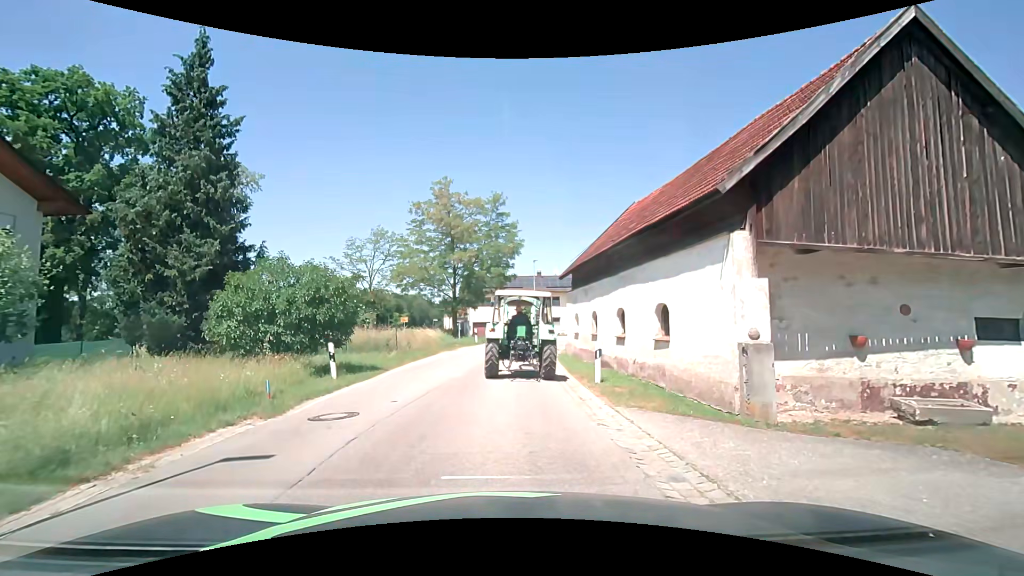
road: secondary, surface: asphalt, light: Day
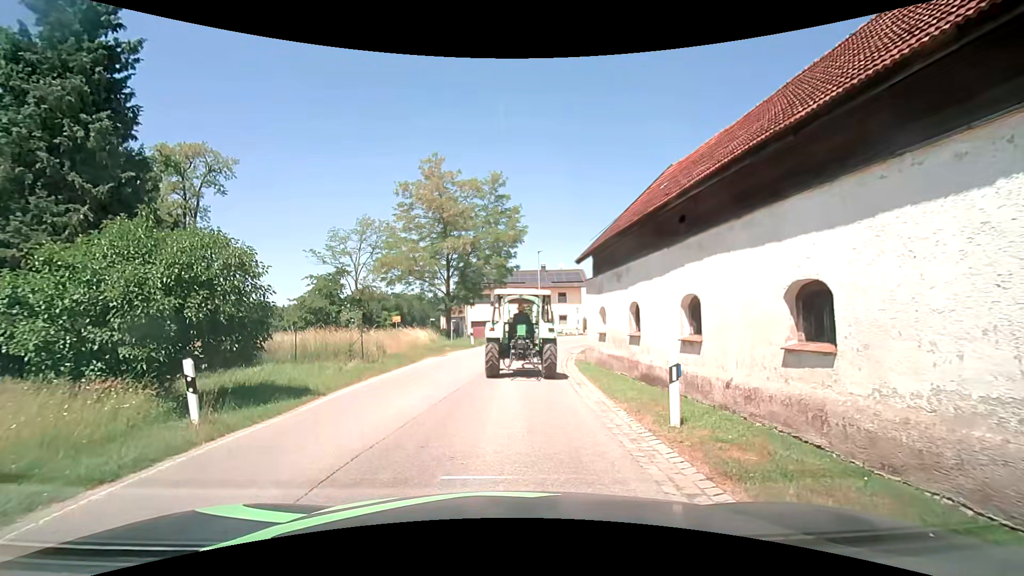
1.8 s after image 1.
(0.0, +5.6) m; +2°
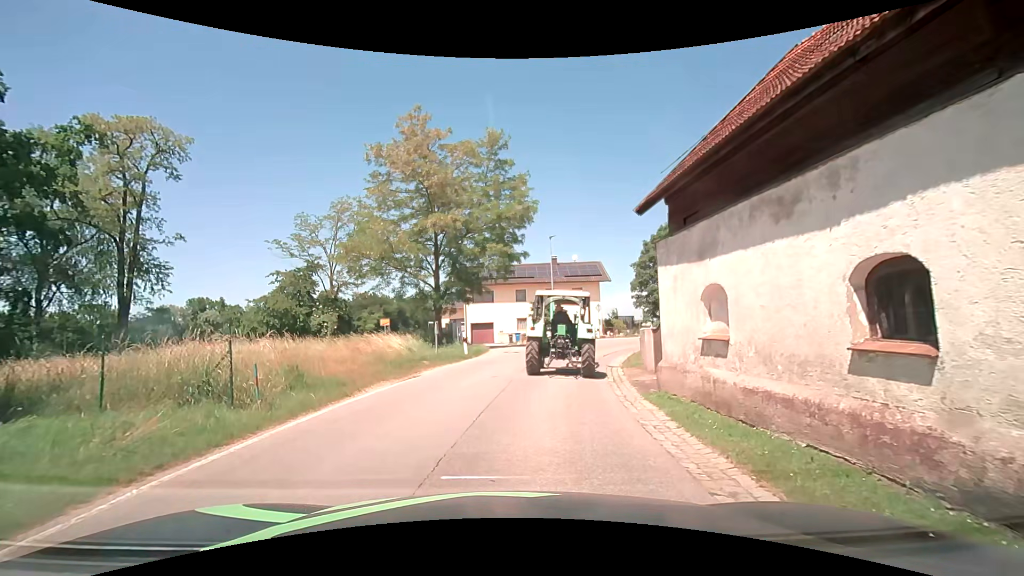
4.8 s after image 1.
(-0.3, +8.7) m; -3°
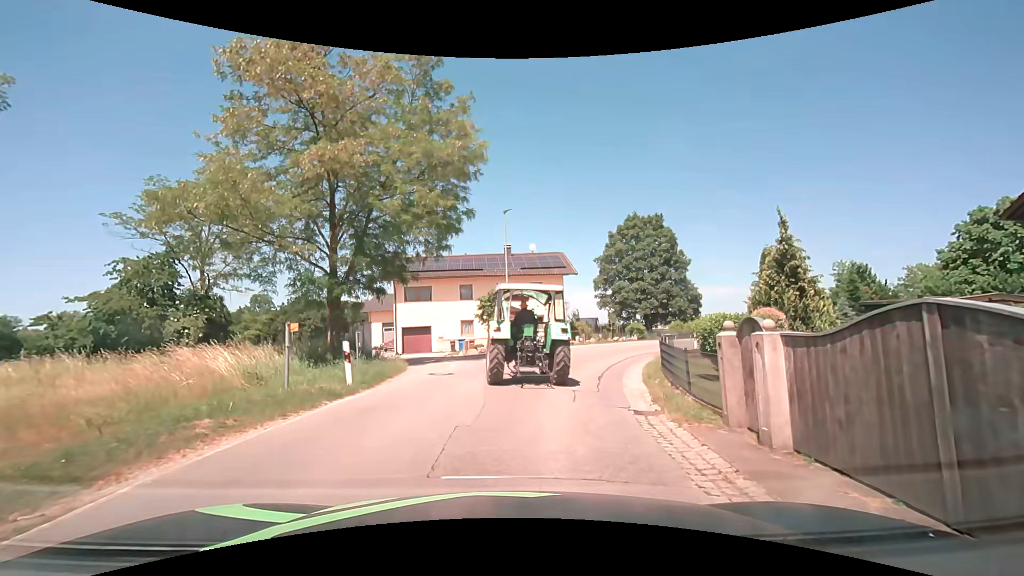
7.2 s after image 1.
(+0.5, +10.1) m; +7°
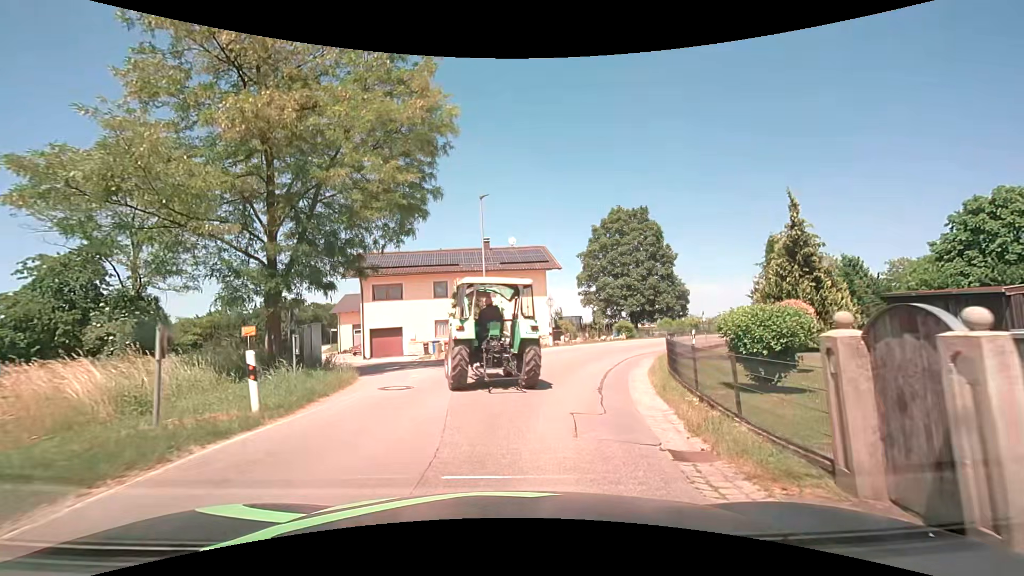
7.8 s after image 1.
(+0.1, +3.2) m; +2°
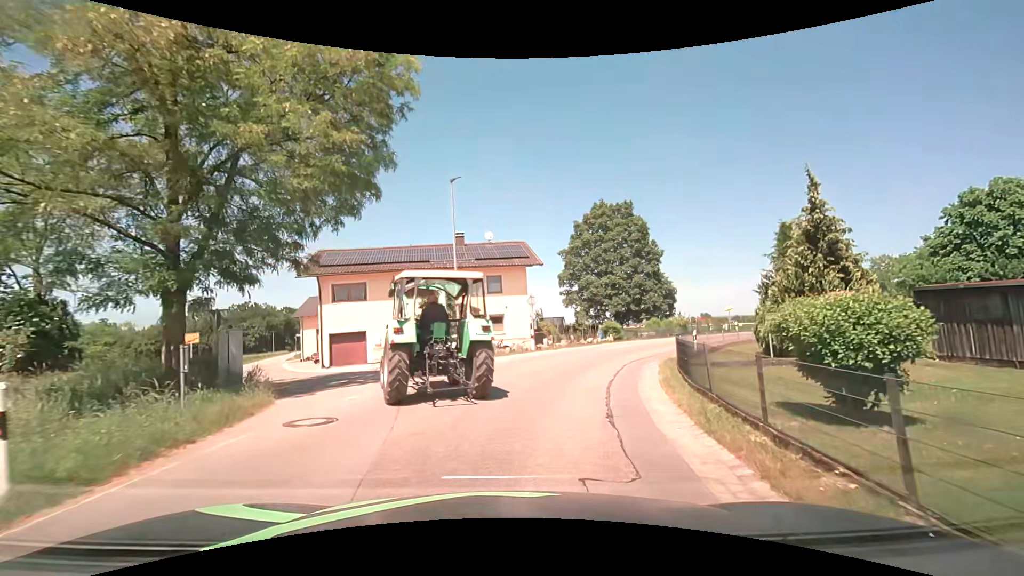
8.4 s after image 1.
(+0.1, +3.5) m; +2°
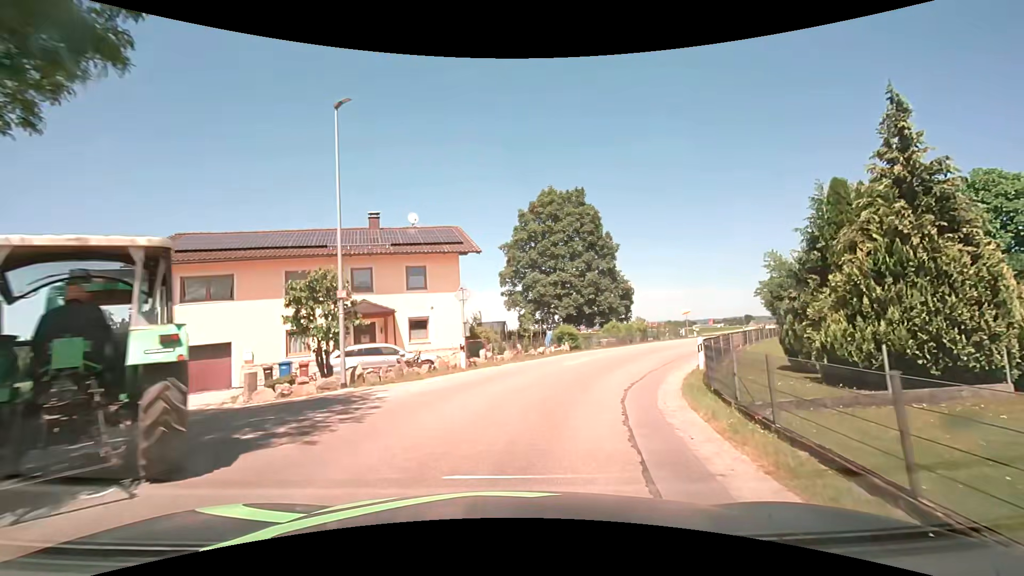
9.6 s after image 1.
(+0.5, +8.0) m; +7°
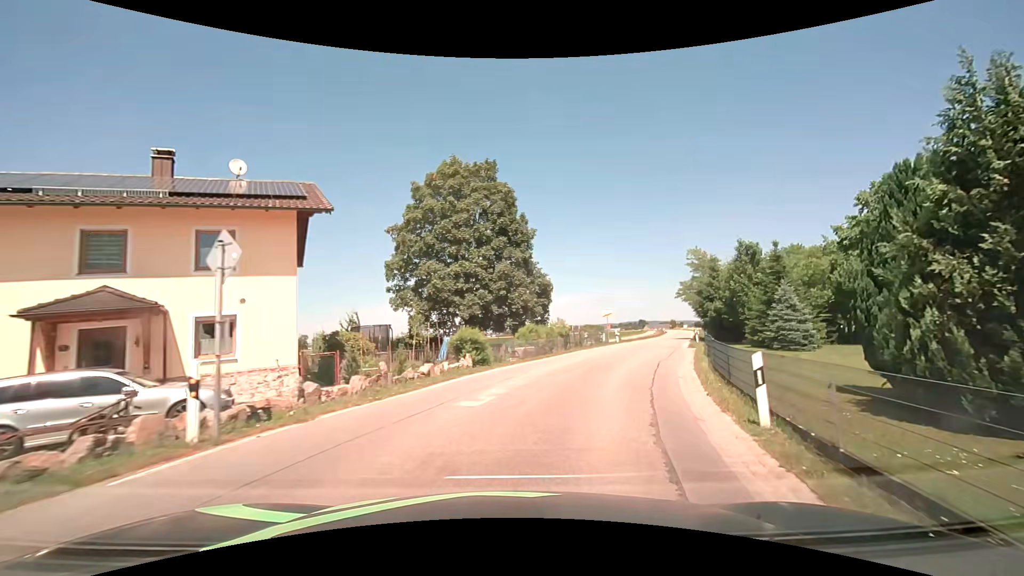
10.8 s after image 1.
(+0.8, +9.4) m; +11°
(+1, +10) (+4, +19) (+8, +29) (+11, +38) (+15, +48) (+18, +57) (+22, +66) (+25, +76) (+29, +85) (+32, +94) m
